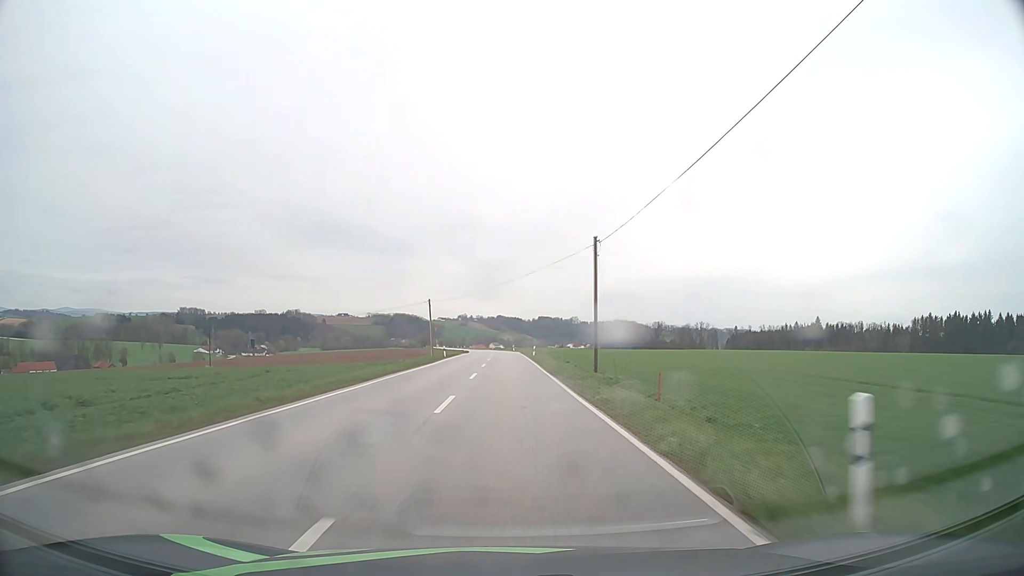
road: secondary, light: Day
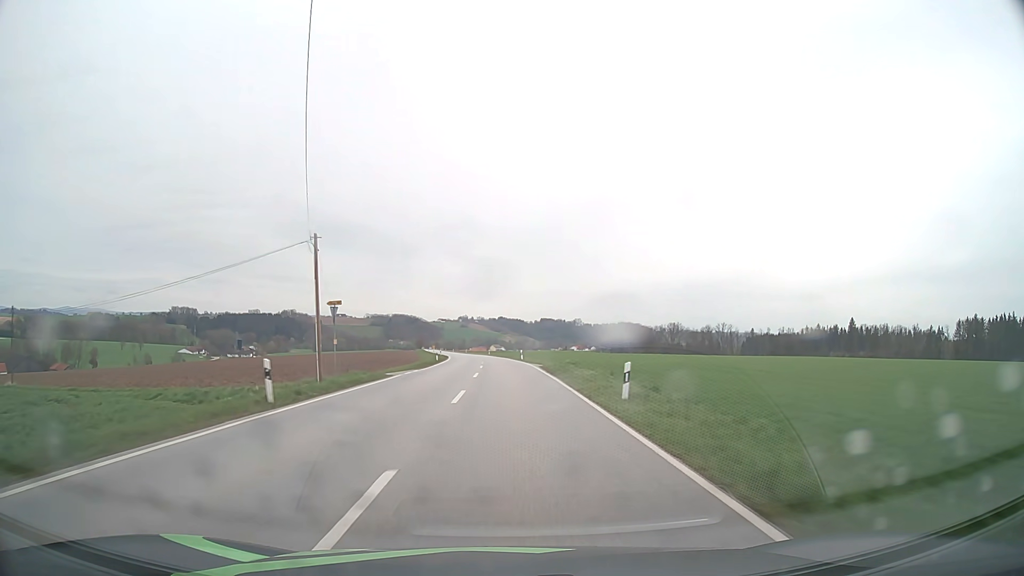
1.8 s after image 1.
(-0.1, +45.8) m; 0°
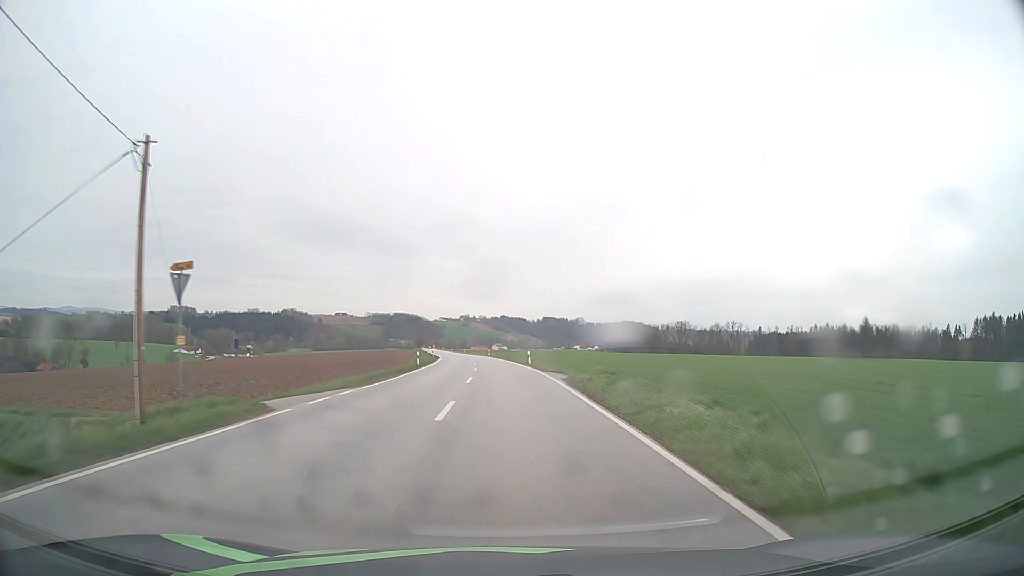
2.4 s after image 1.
(0.0, +15.1) m; 0°
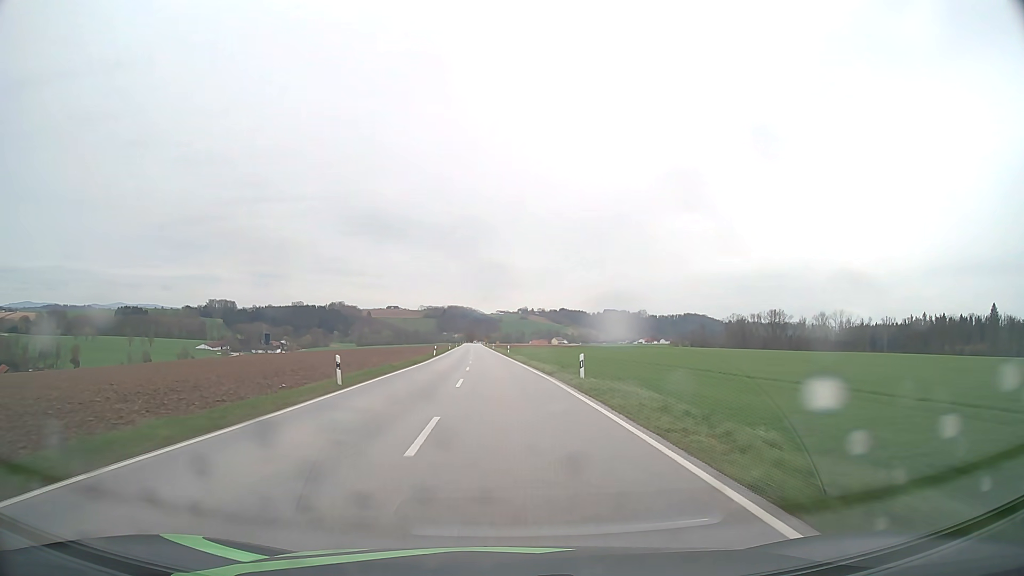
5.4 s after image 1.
(-2.8, +75.6) m; -5°
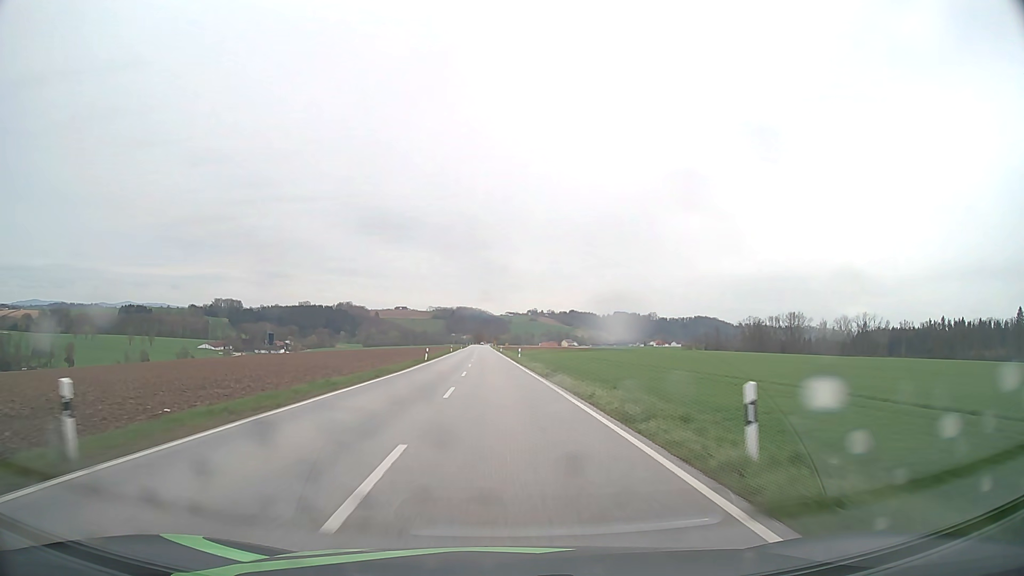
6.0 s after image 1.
(-0.1, +15.3) m; -1°
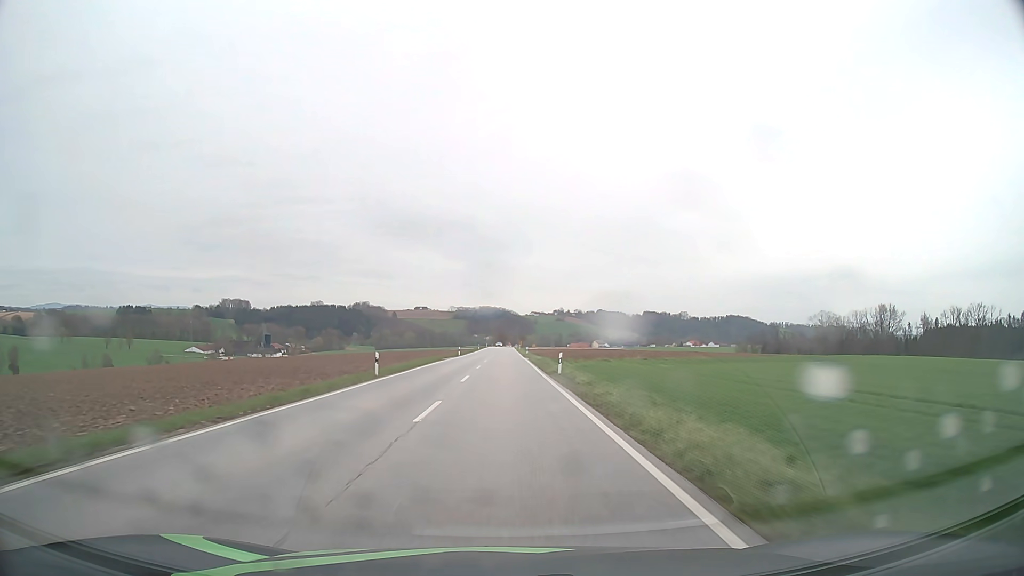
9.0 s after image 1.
(-1.9, +77.3) m; -2°
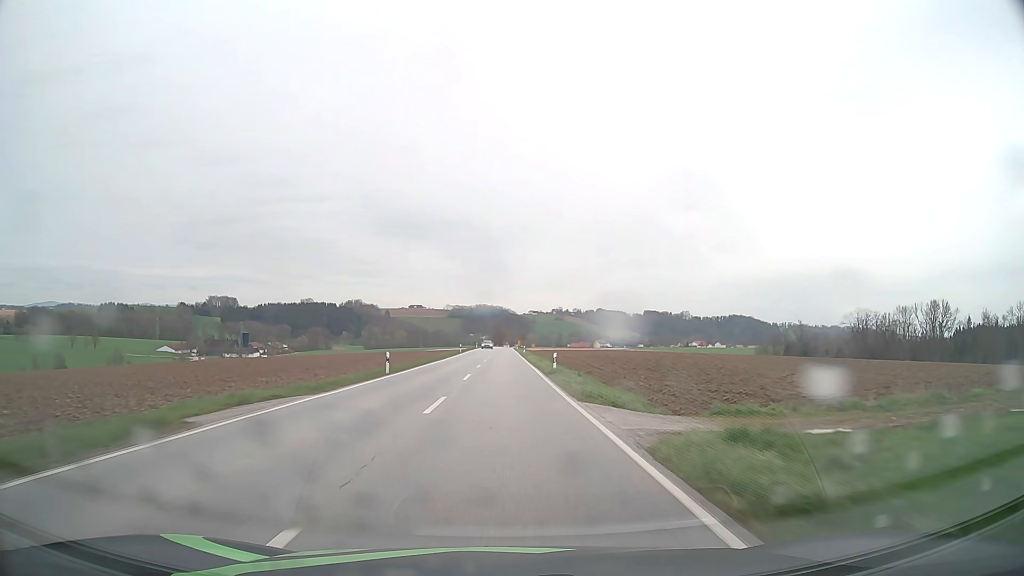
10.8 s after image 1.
(0.0, +46.6) m; 0°
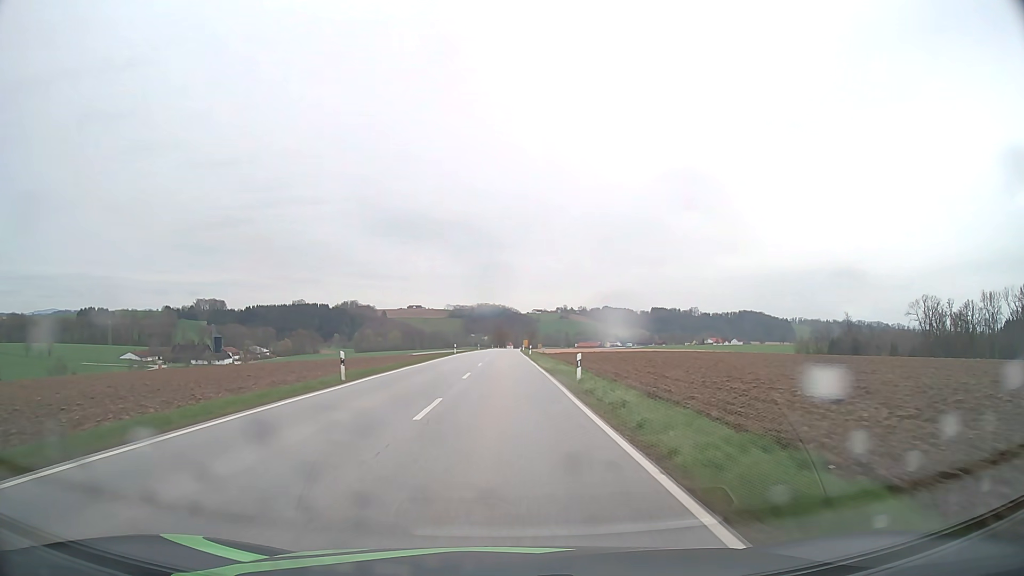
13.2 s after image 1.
(+0.1, +61.2) m; 0°
(0, +10) (0, +20) (0, +30) (0, +40) (0, +50) (0, +60) (0, +70) (0, +80) (0, +90) (0, +100) m
